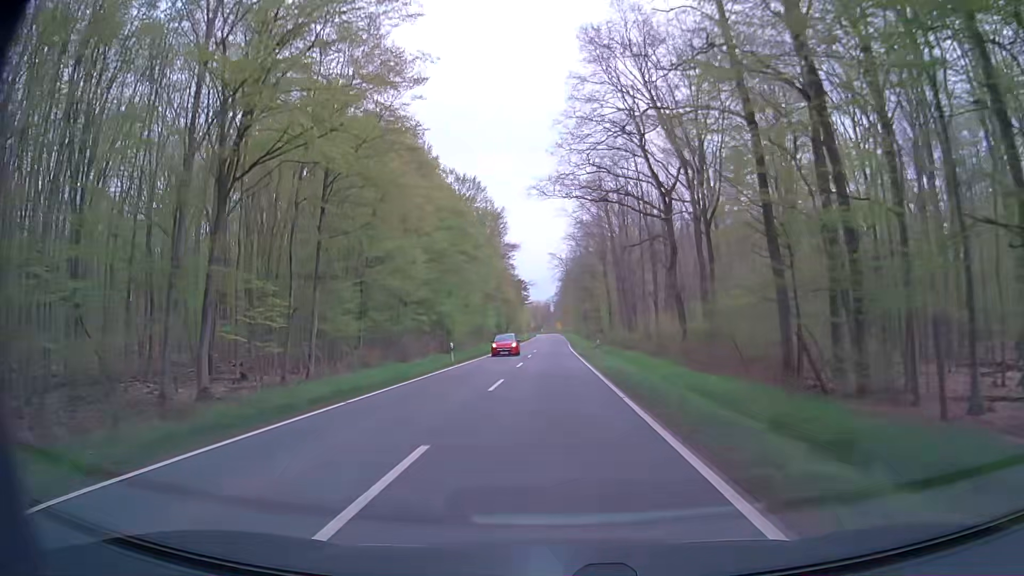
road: secondary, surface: asphalt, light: Day
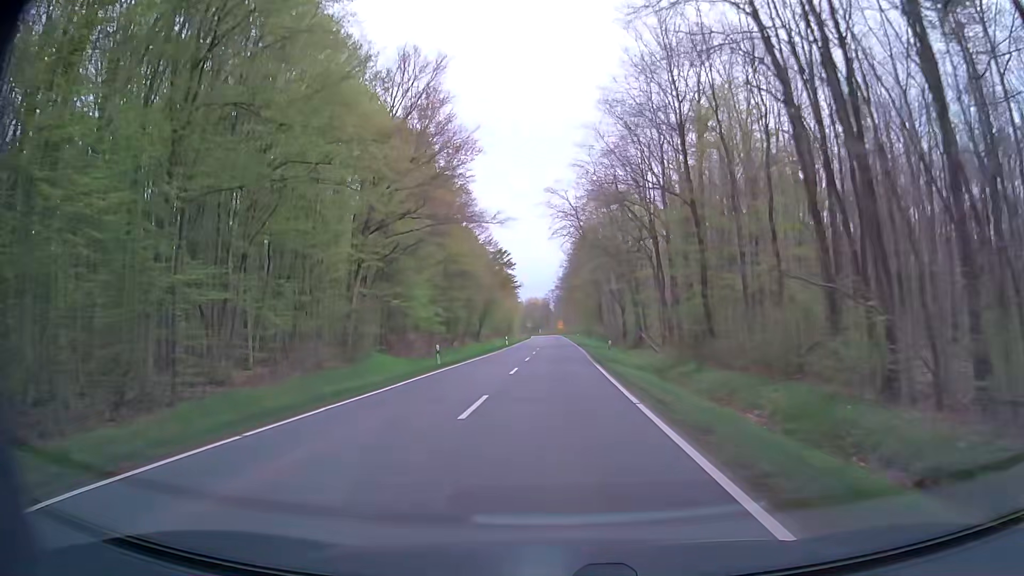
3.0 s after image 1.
(0.0, +53.6) m; 0°
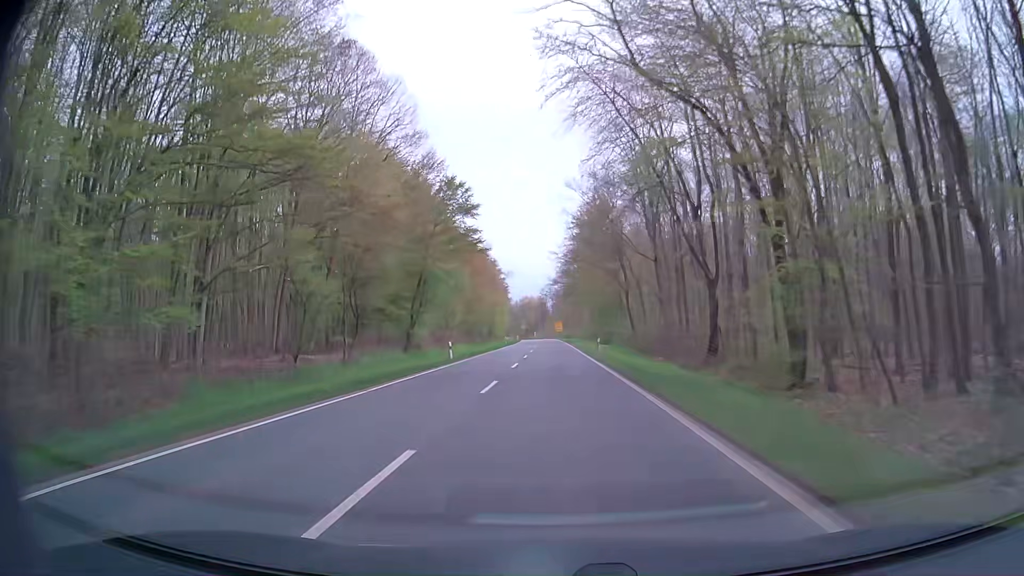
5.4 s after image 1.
(-0.2, +42.9) m; -1°
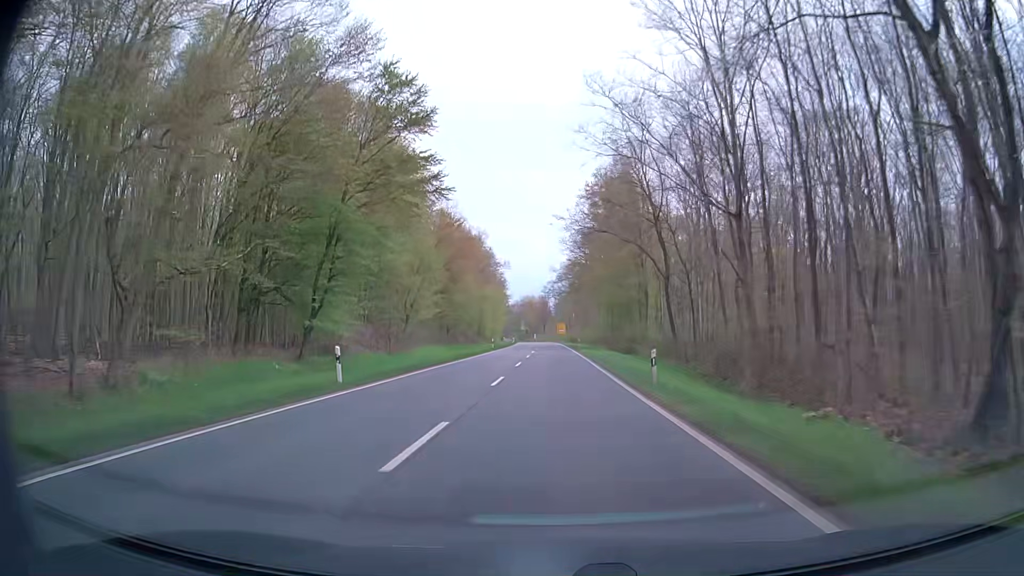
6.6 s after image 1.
(+0.2, +21.4) m; +1°
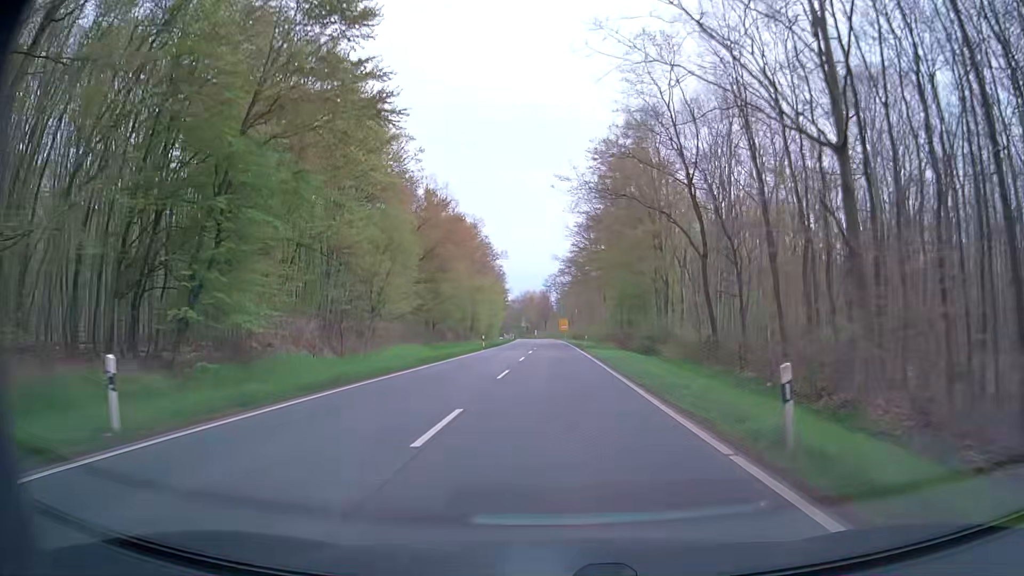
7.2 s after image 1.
(-0.1, +10.7) m; -1°
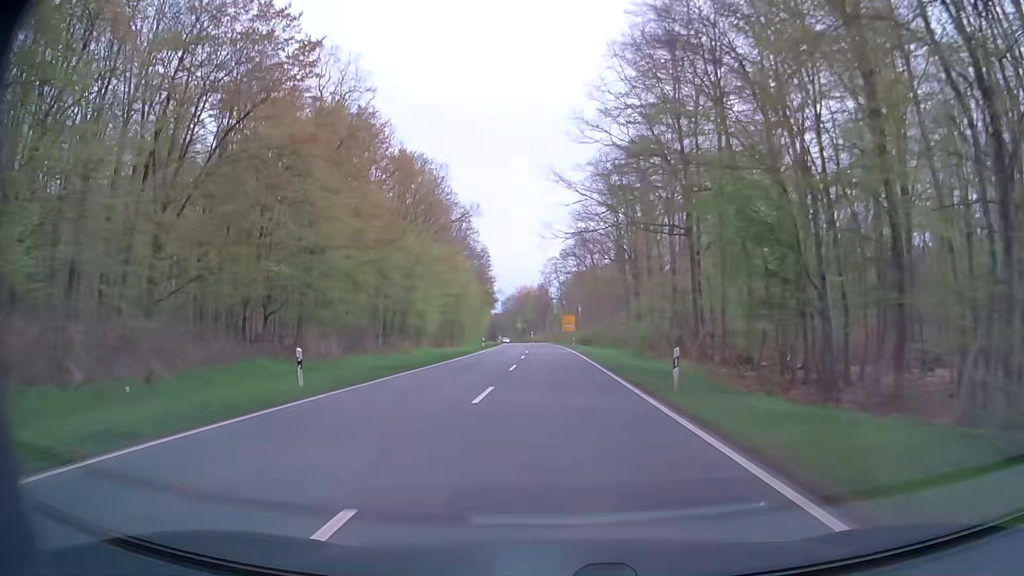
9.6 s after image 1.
(+0.1, +42.9) m; 0°
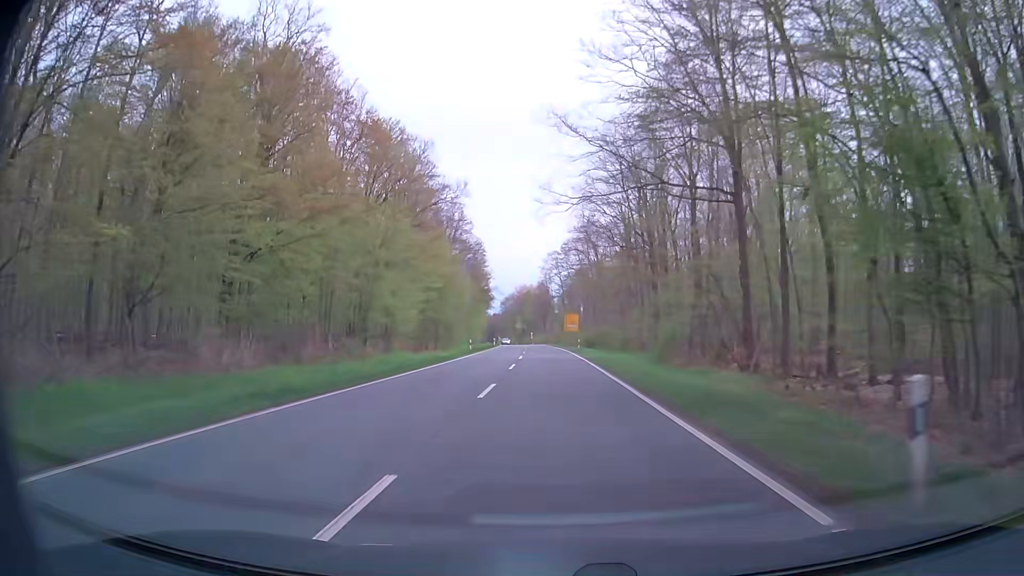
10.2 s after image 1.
(-0.1, +10.7) m; 0°
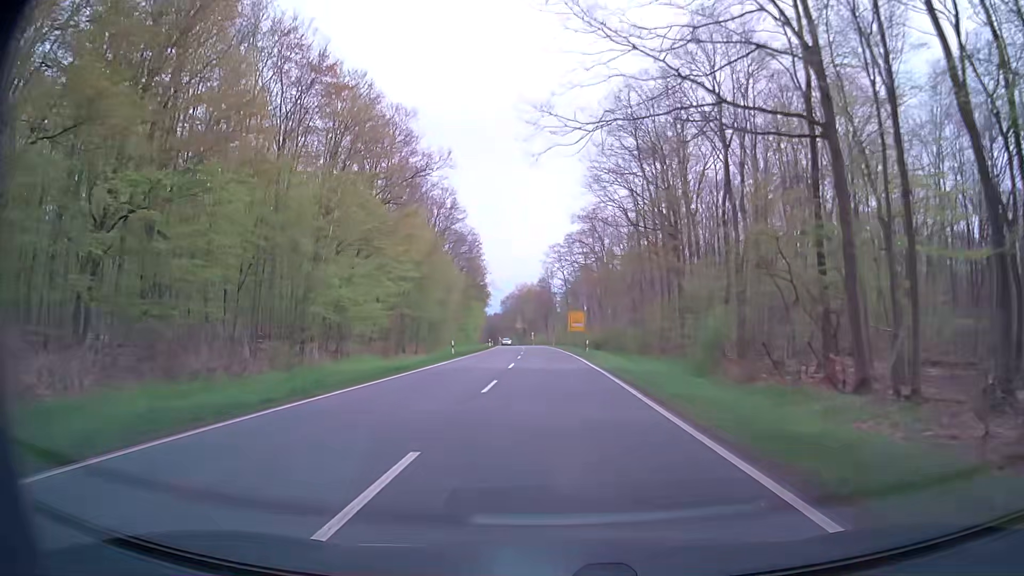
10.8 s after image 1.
(0.0, +10.7) m; 0°
(0, +10) (0, +20) (0, +30) (-1, +40) (-1, +50) (-1, +60) (-2, +70) (-2, +80) (-3, +90) (-3, +100) m
